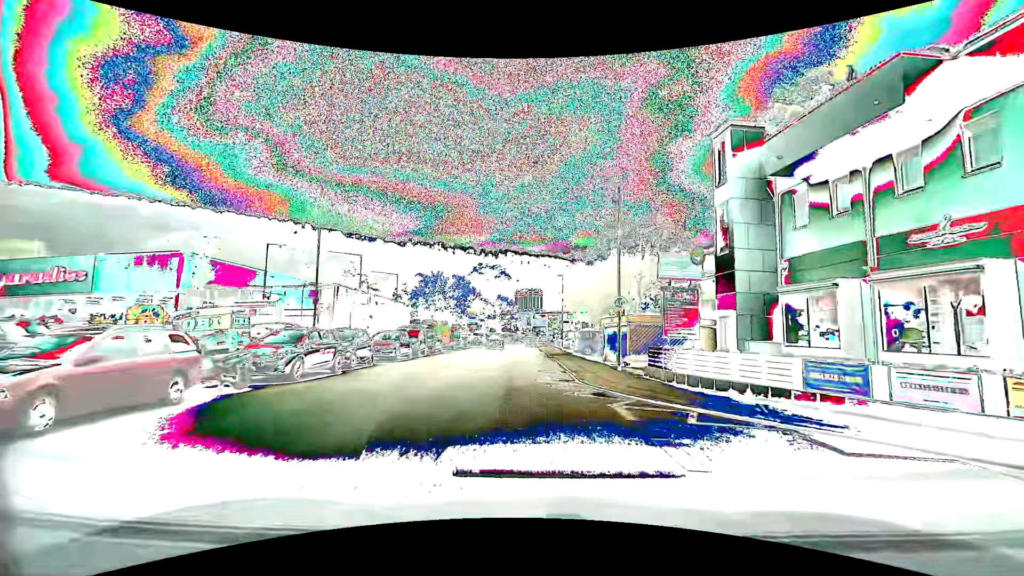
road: unclassified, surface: asphalt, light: Day
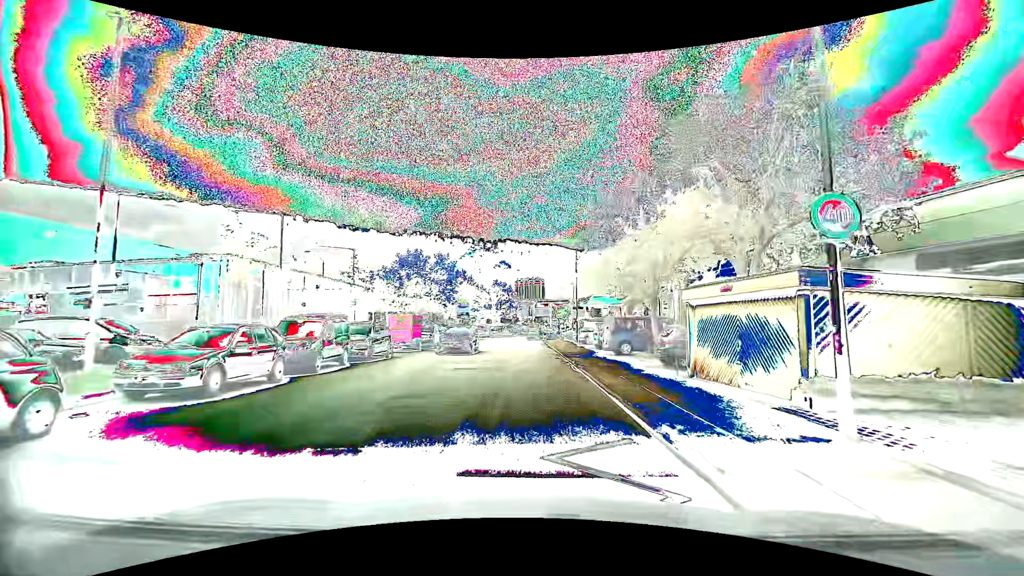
(+0.1, +14.4) m; 0°
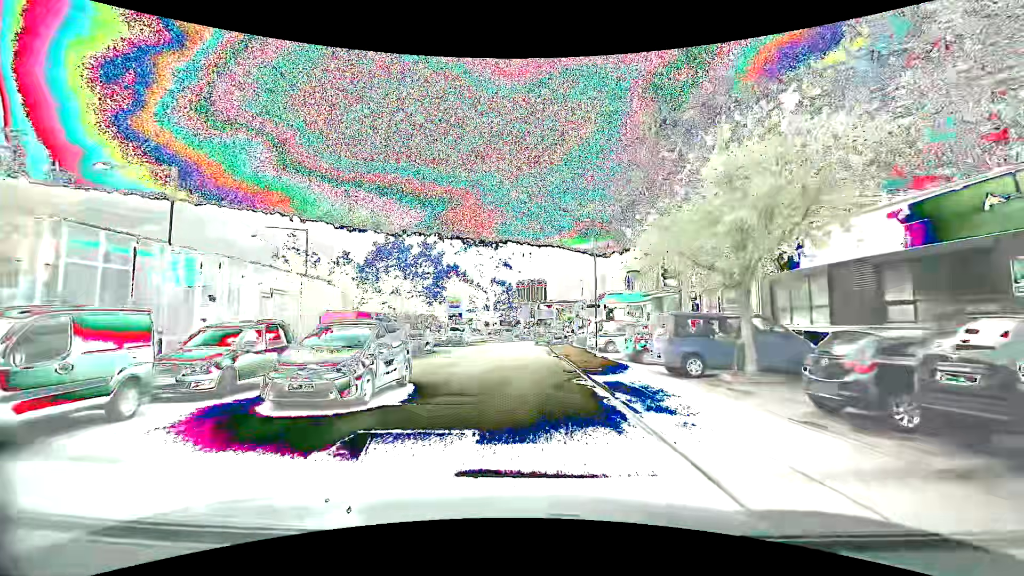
(-0.1, +9.7) m; -1°
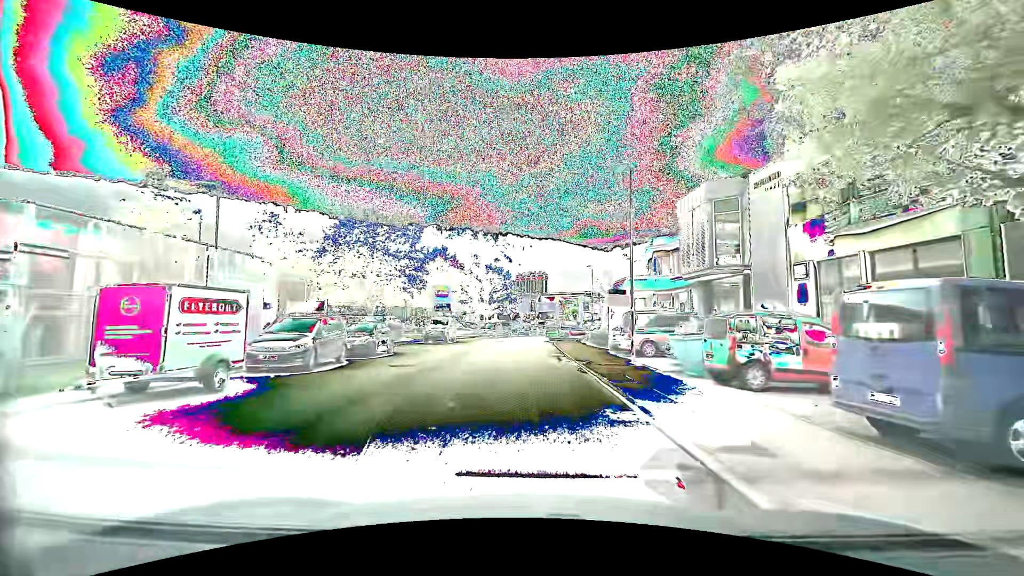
(+0.1, +9.8) m; +1°
